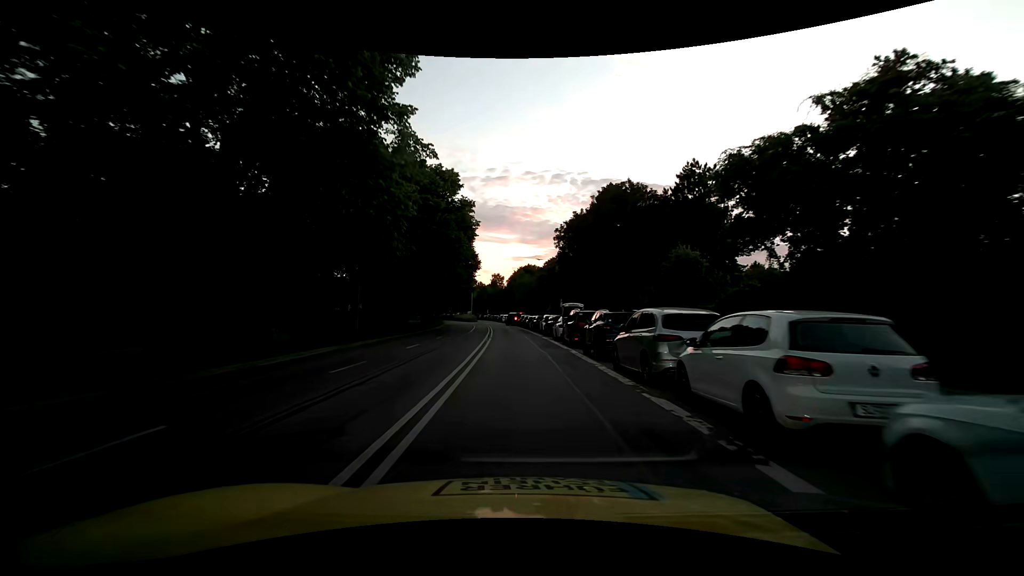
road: secondary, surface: asphalt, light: Day
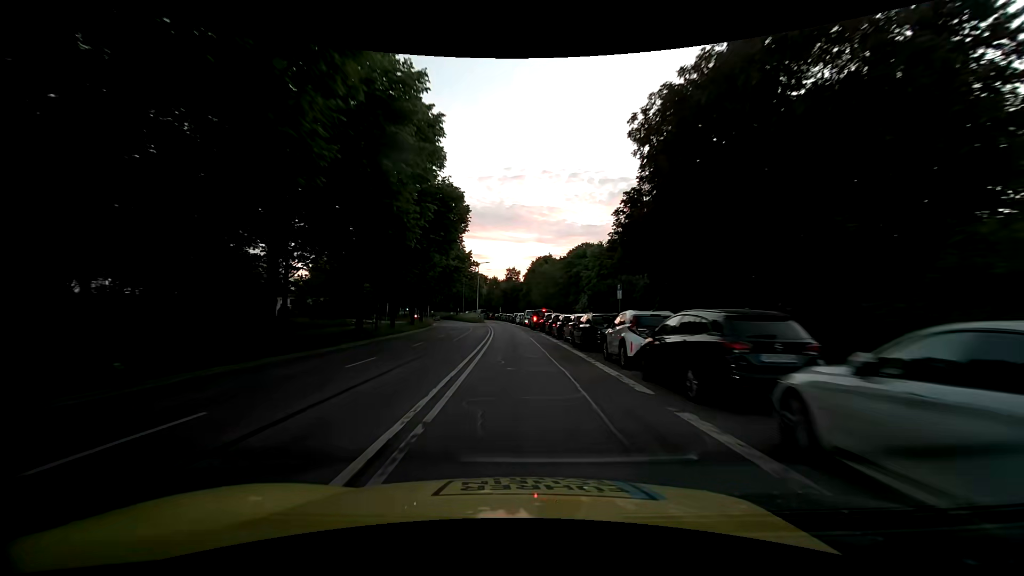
(-0.6, +26.2) m; -3°
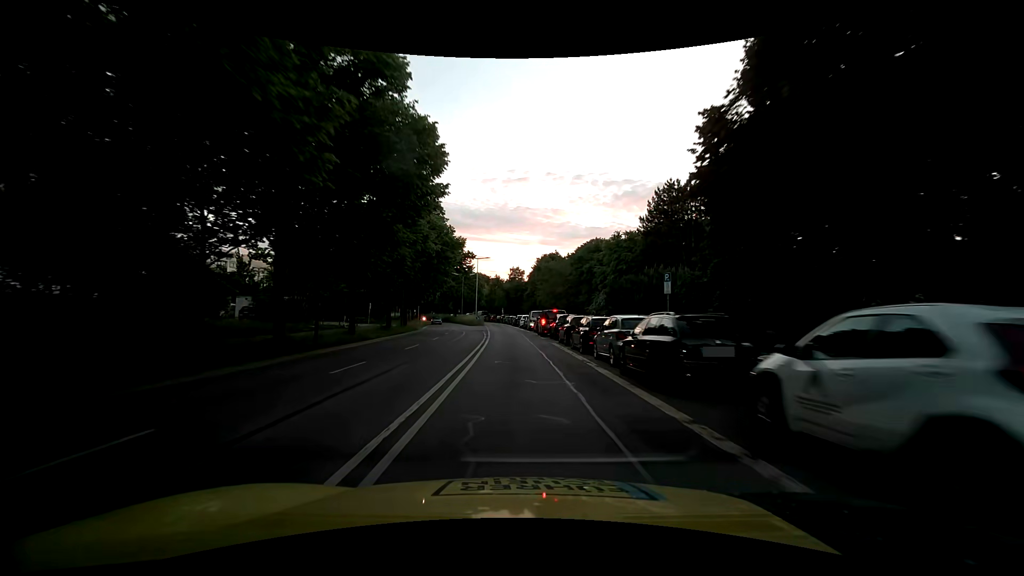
(0.0, +9.9) m; 0°
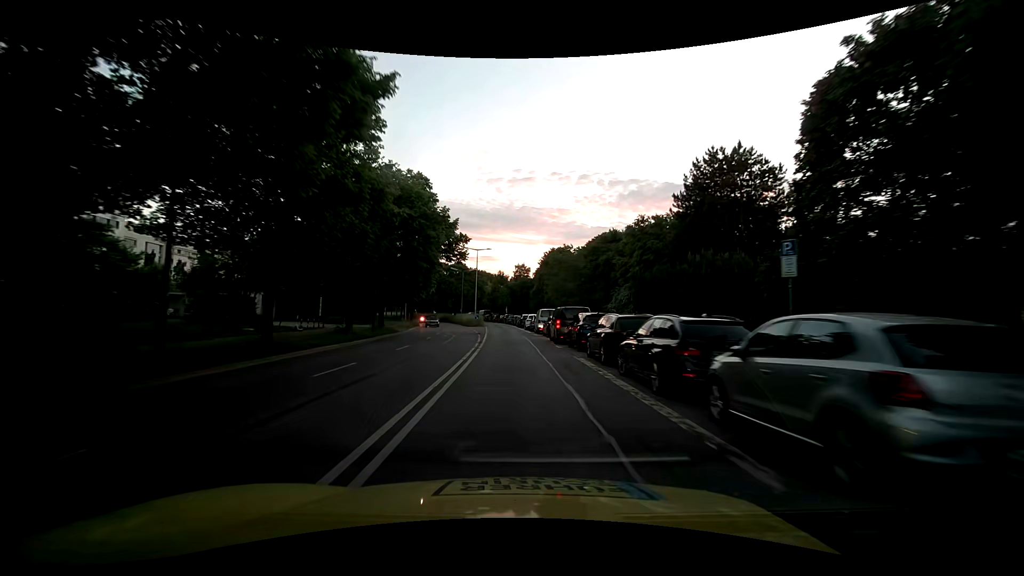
(-0.1, +9.9) m; -1°
